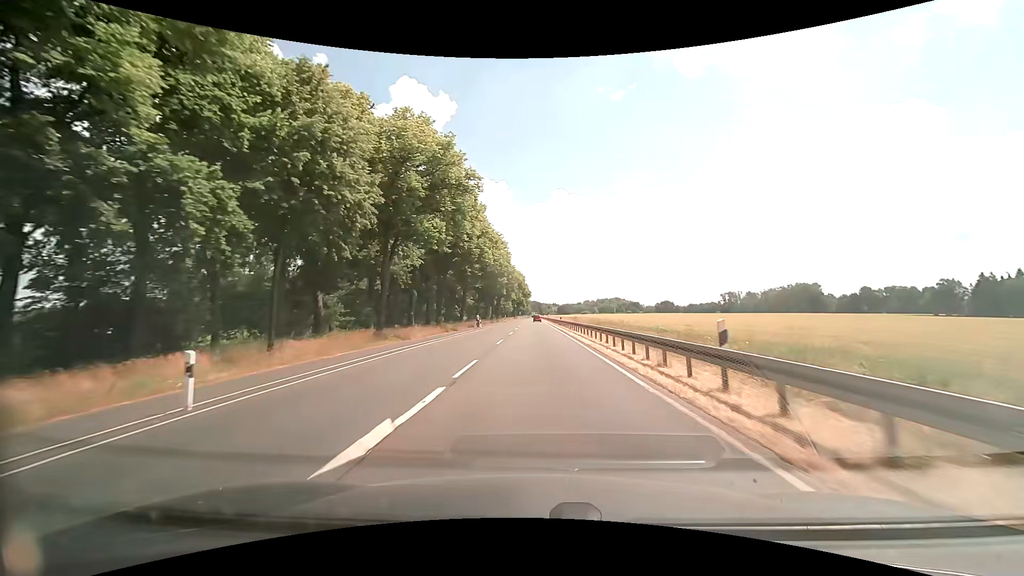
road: primary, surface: asphalt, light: Day
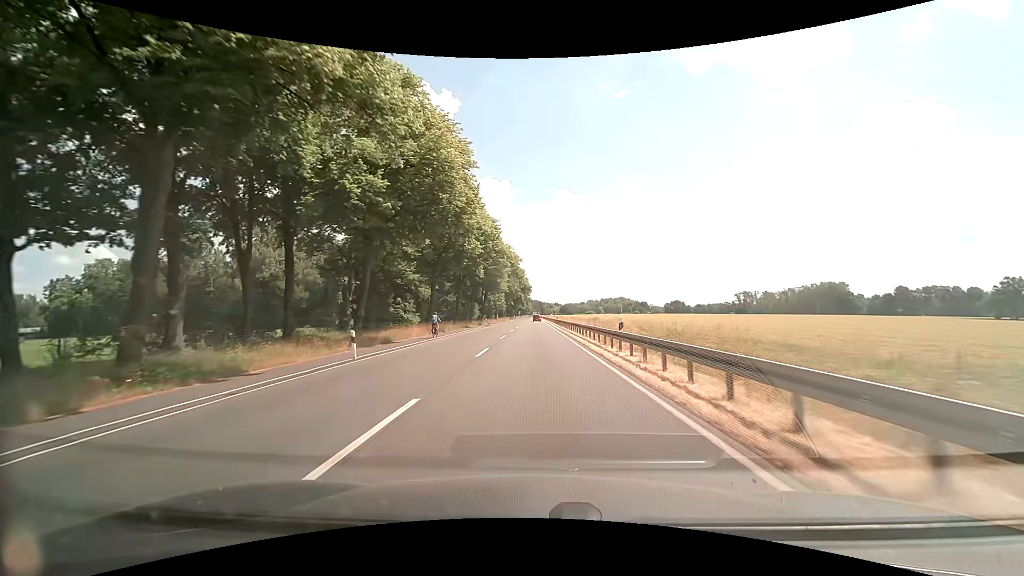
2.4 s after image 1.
(+0.1, +43.1) m; 0°
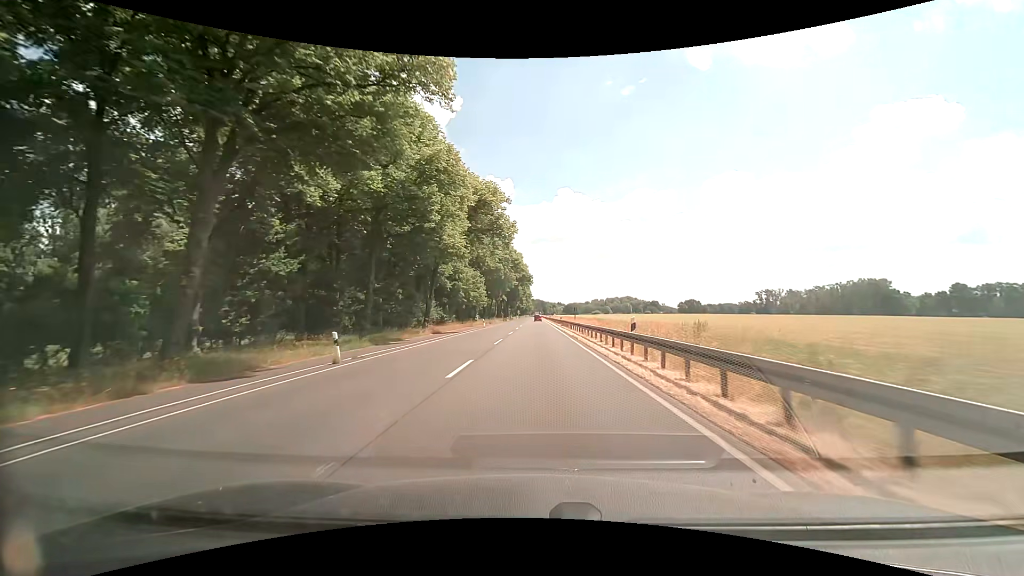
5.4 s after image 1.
(0.0, +54.0) m; 0°
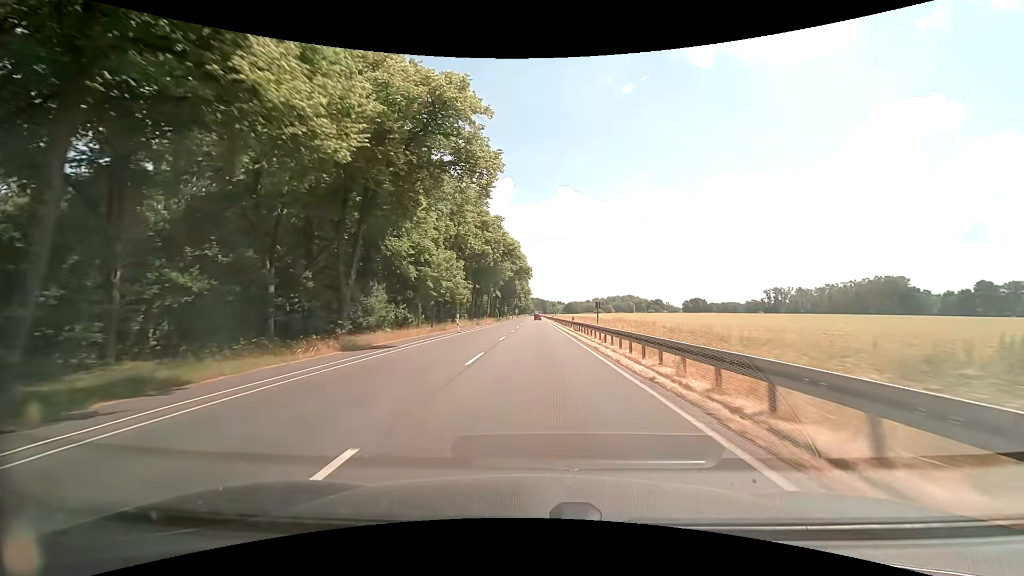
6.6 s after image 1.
(0.0, +21.6) m; 0°
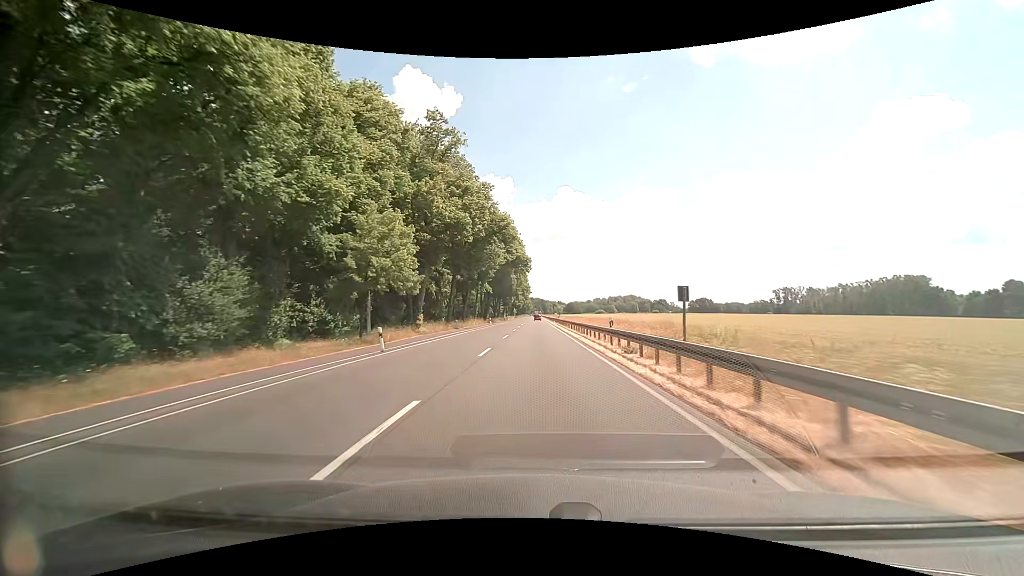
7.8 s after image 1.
(0.0, +21.6) m; 0°
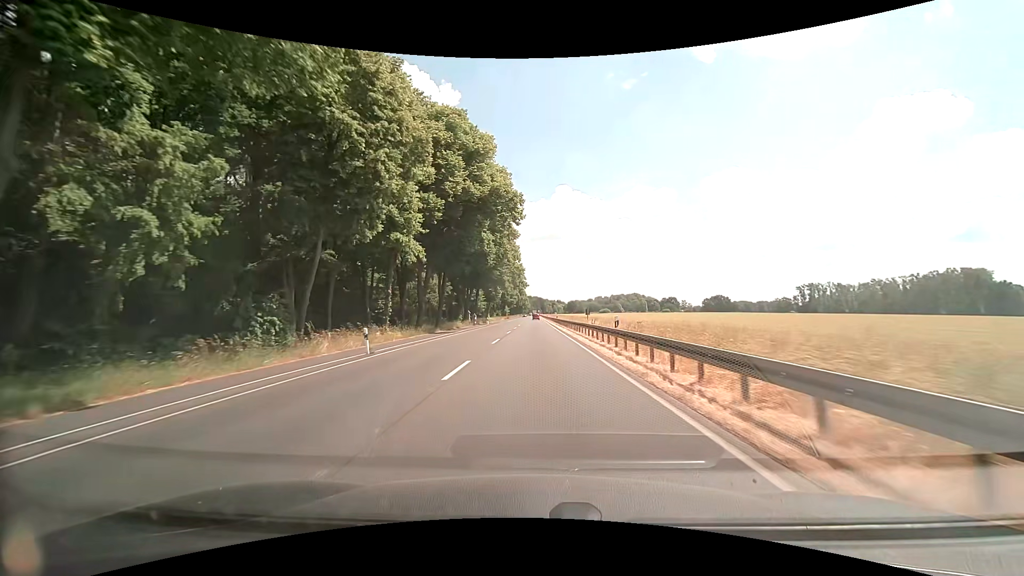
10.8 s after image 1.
(+0.3, +53.9) m; 0°
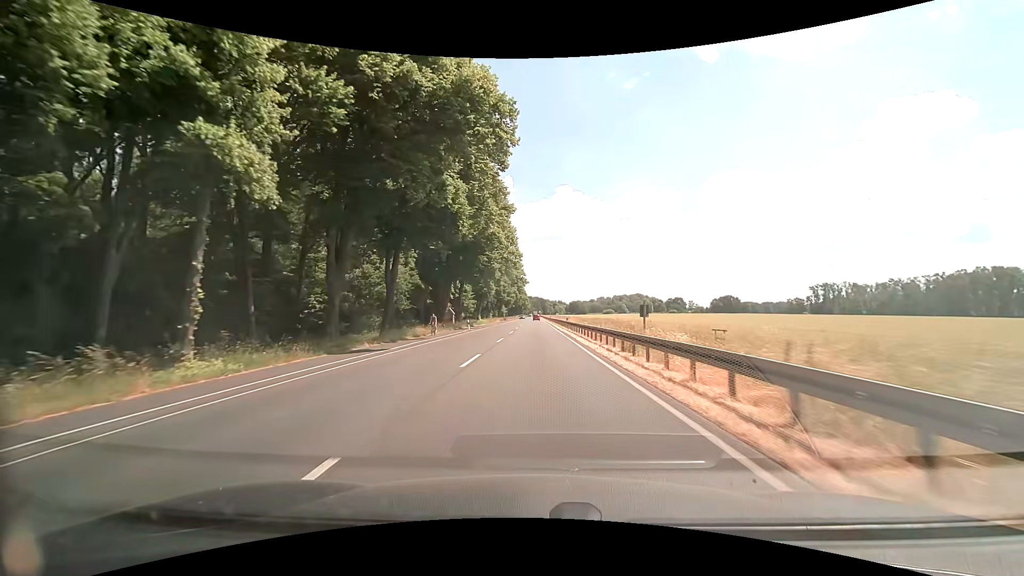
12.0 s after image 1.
(0.0, +21.5) m; 0°
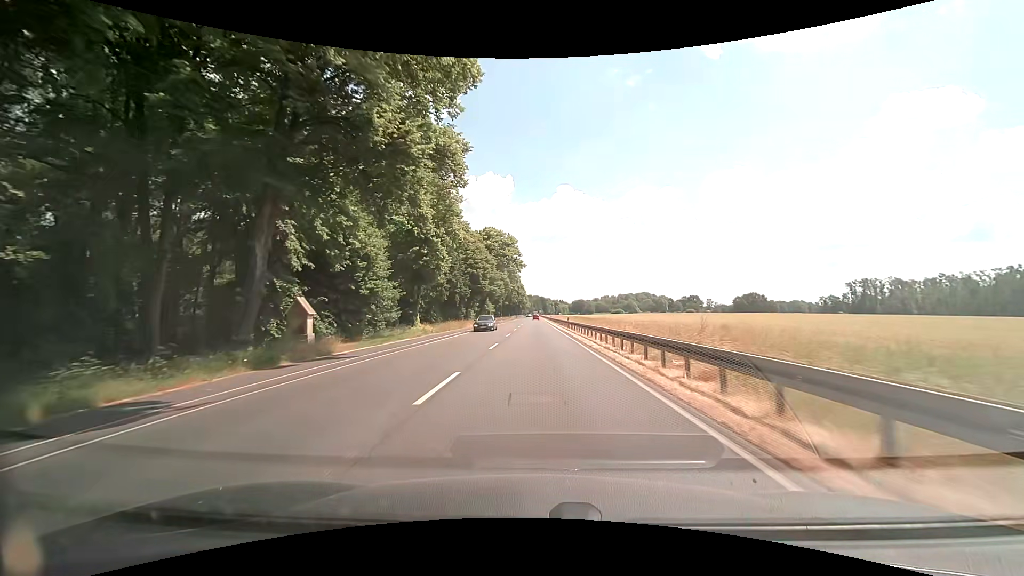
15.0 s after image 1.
(-0.2, +53.8) m; 0°
(0, +10) (0, +20) (0, +30) (0, +40) (0, +50) (0, +60) (0, +70) (0, +80) (0, +90) (0, +100) m
